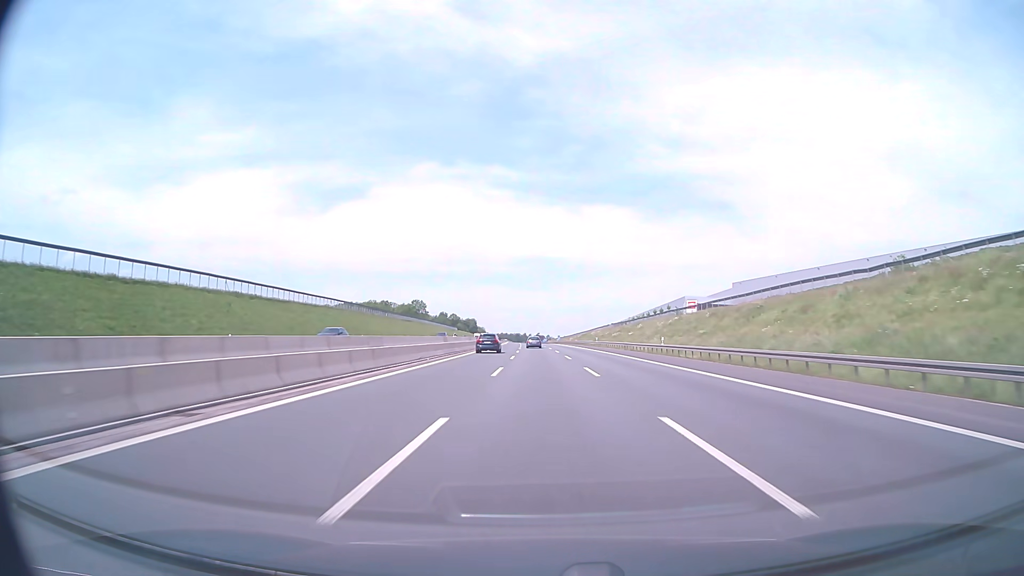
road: motorway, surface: asphalt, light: Day
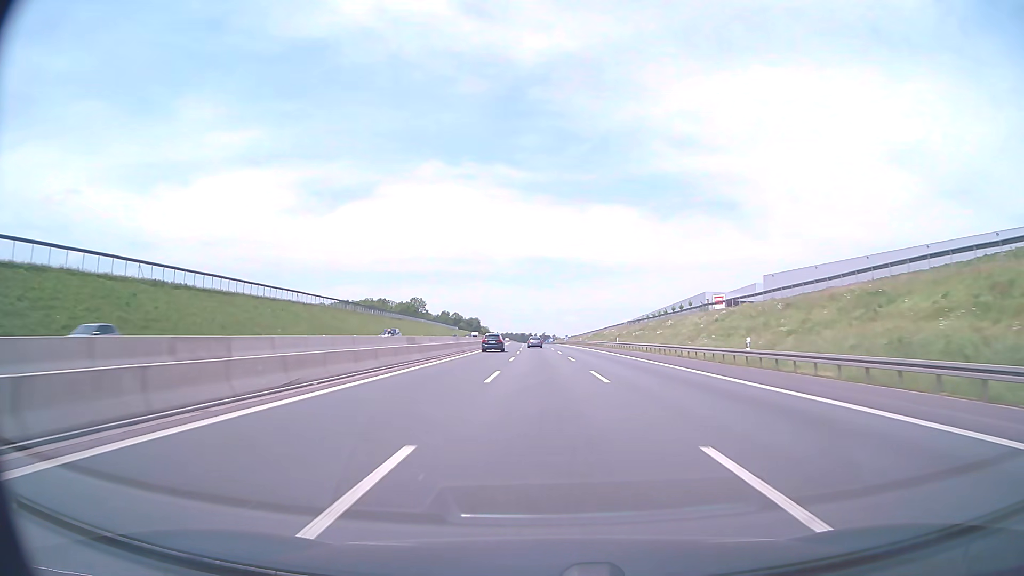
(-0.1, +20.6) m; -1°
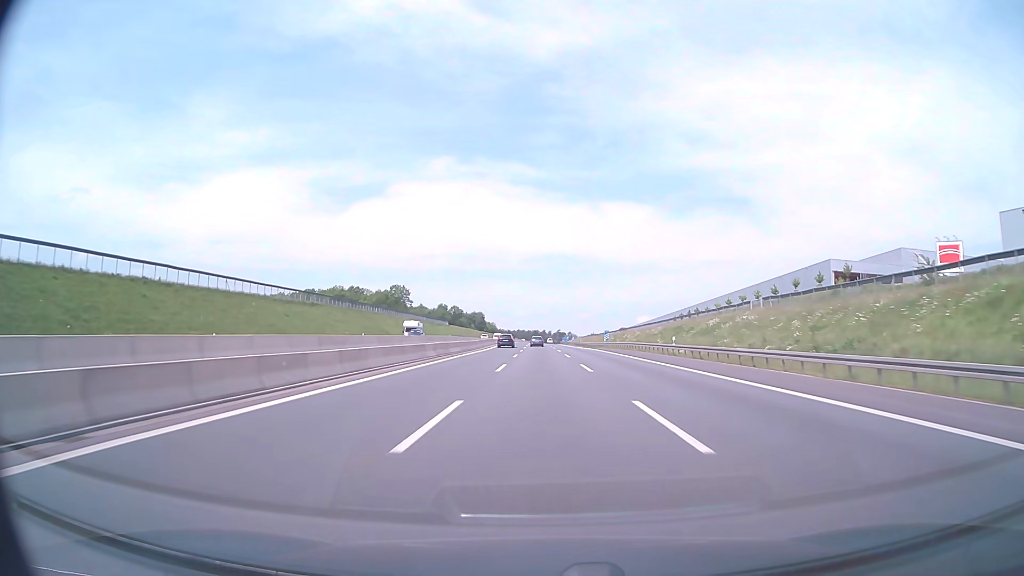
(-1.0, +82.7) m; -1°
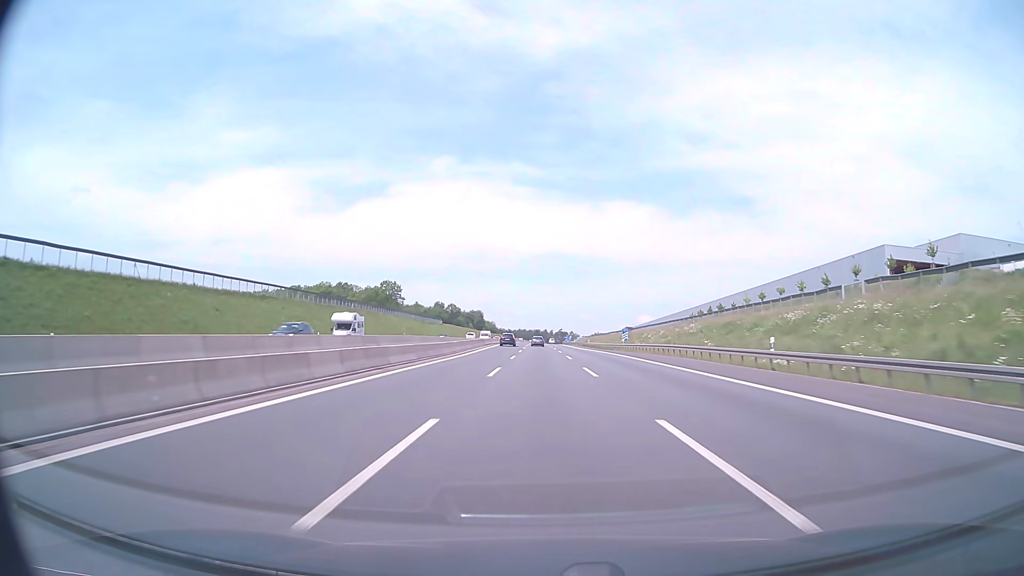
(0.0, +20.7) m; 0°
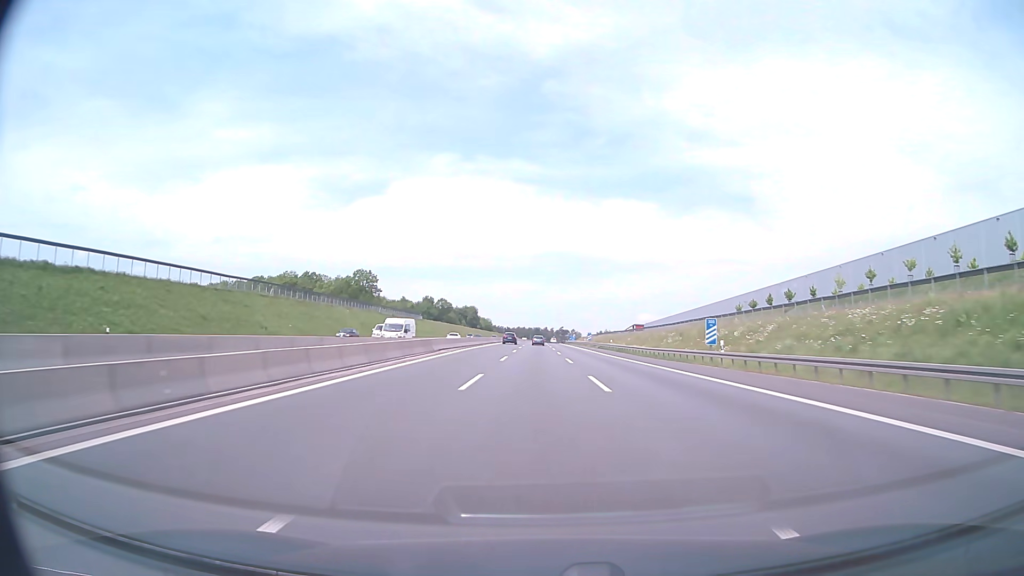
(0.0, +41.3) m; 0°
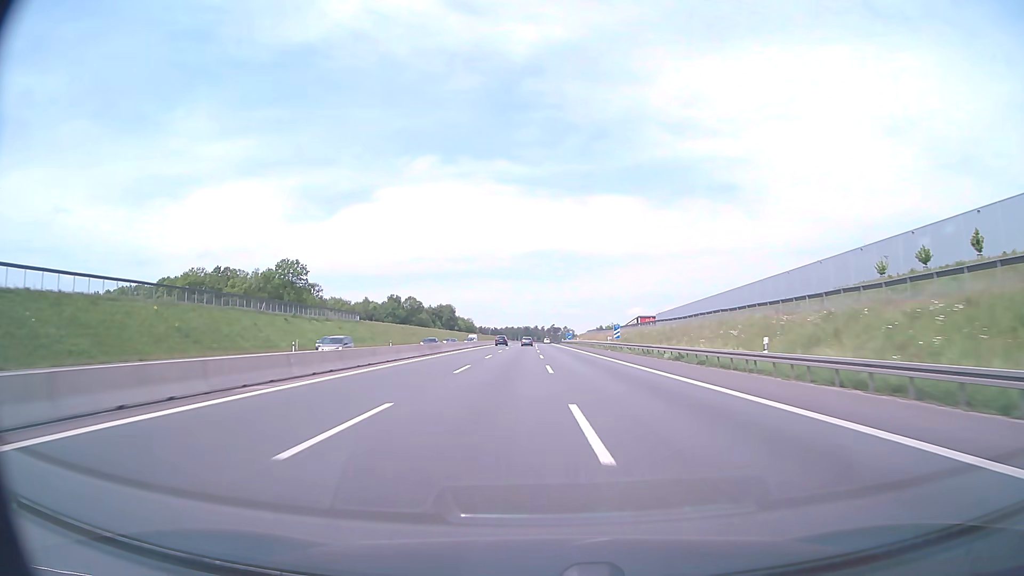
(+0.4, +62.0) m; +1°
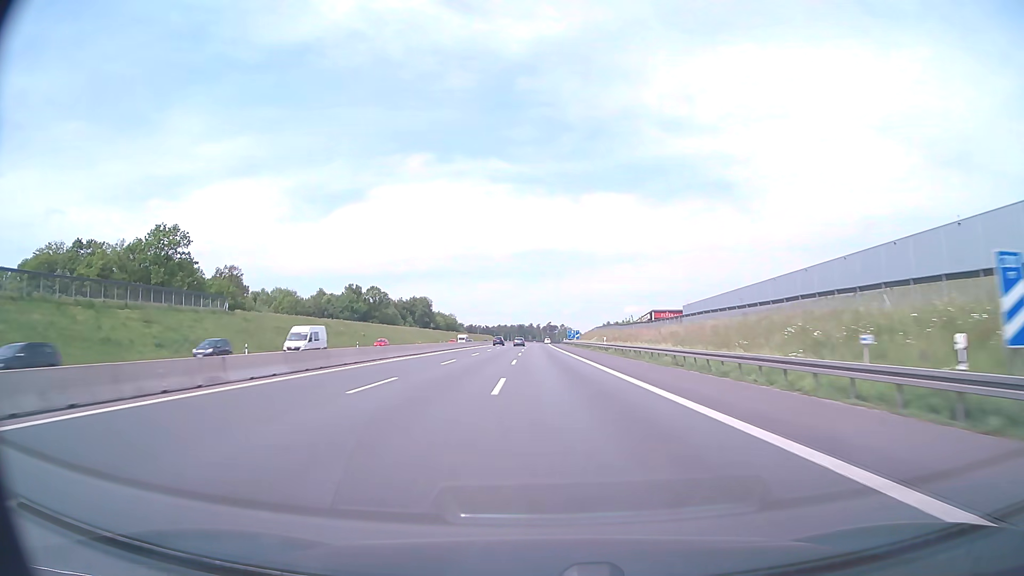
(+0.4, +62.1) m; +1°
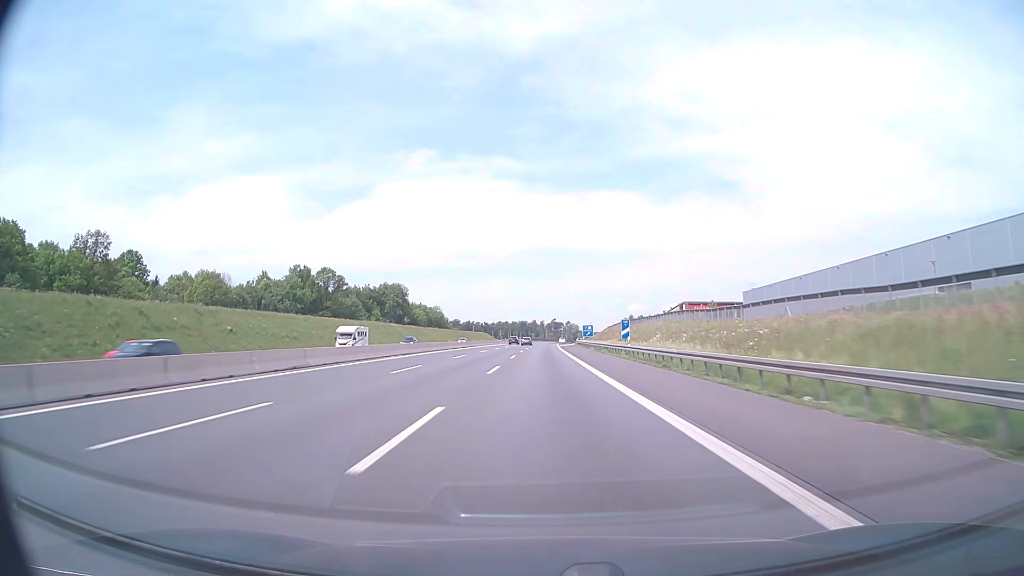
(-0.4, +62.0) m; 0°
(0, +10) (0, +20) (0, +30) (0, +40) (0, +50) (0, +60) (0, +70) (+1, +80) (+1, +90) (+1, +100) m
